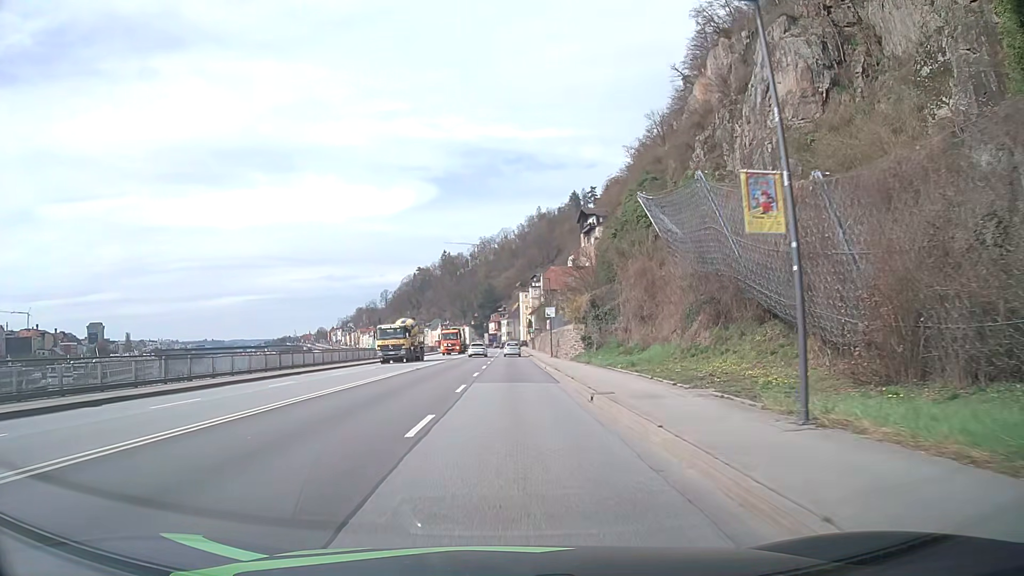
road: primary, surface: asphalt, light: Day
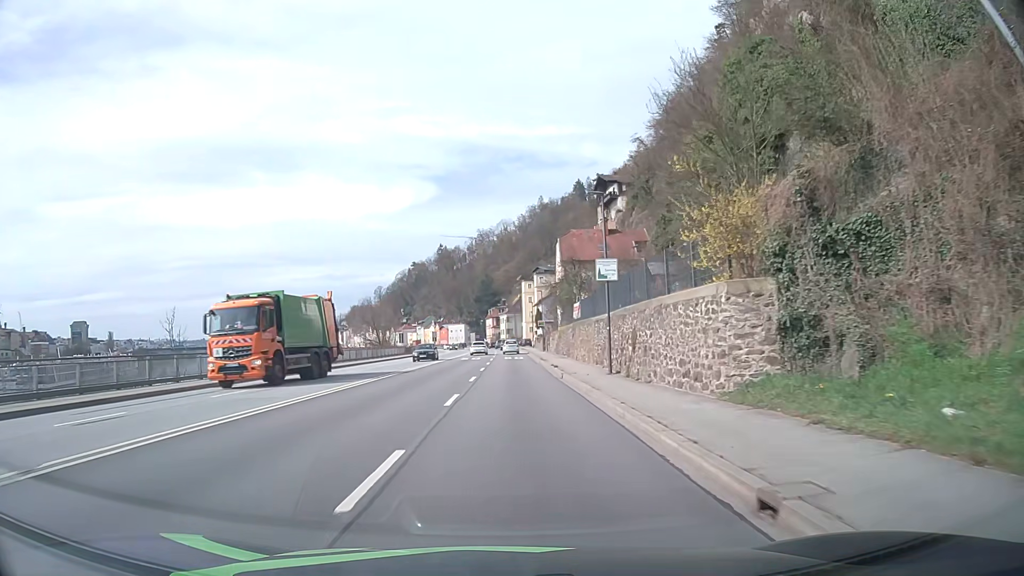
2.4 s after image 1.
(0.0, +31.4) m; 0°
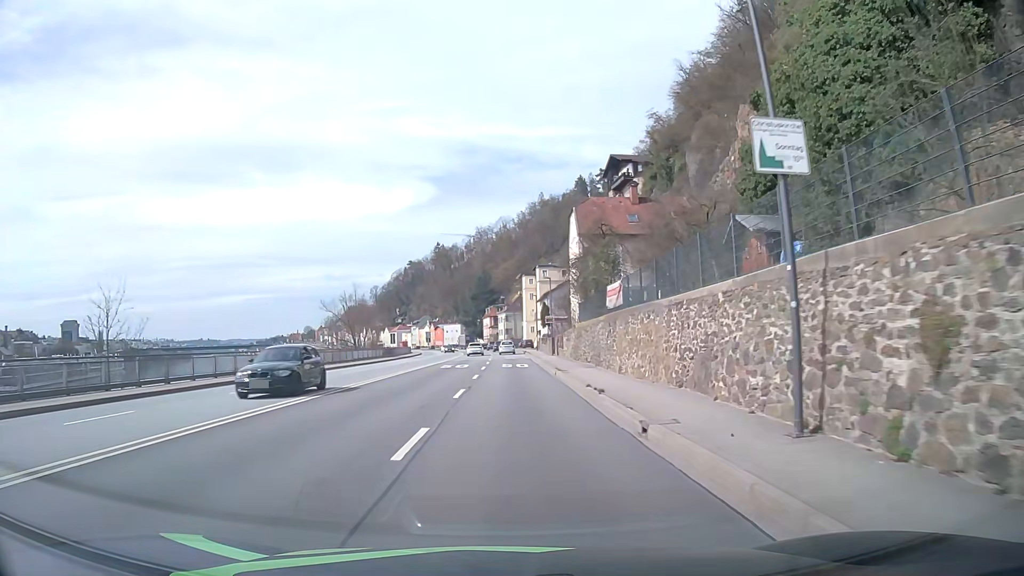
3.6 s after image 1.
(0.0, +15.7) m; 0°
(0, +10) (0, +20) (0, +30) (0, +40) (0, +50) (0, +60) (0, +70) (0, +80) (0, +90) (-1, +100) m
